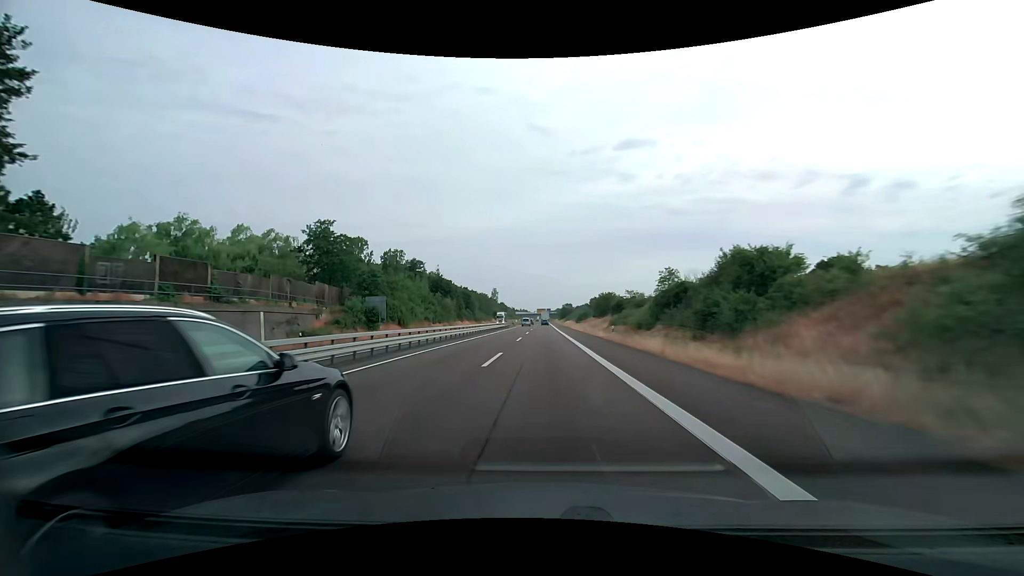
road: trunk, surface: asphalt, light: Day
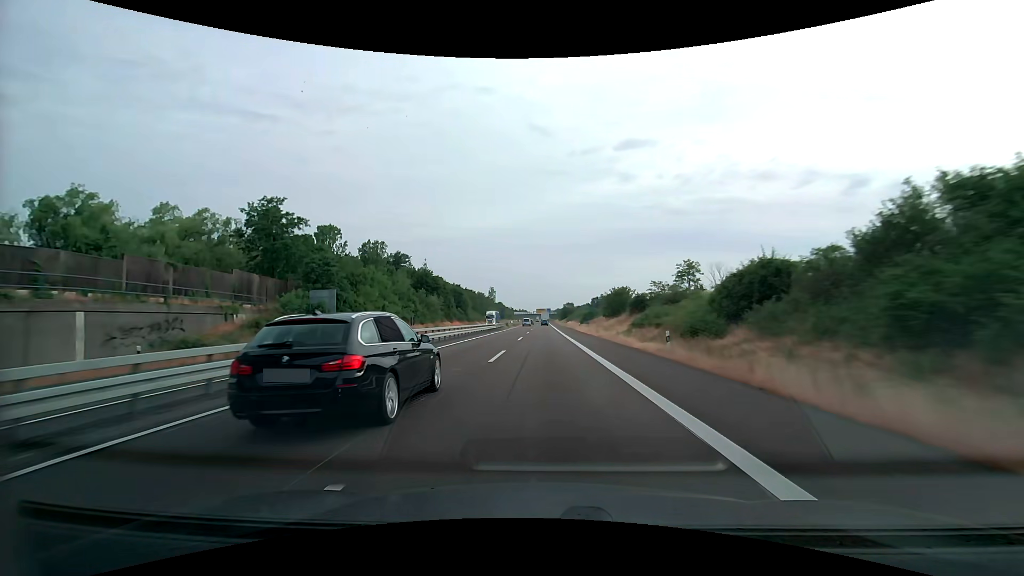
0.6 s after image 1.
(0.0, +16.4) m; 0°
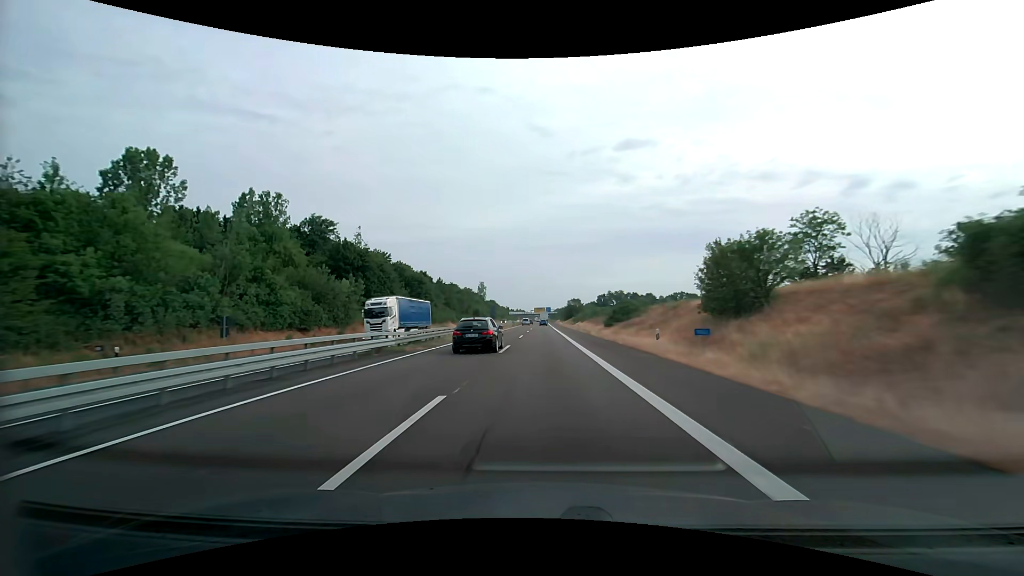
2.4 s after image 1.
(+0.1, +49.3) m; 0°
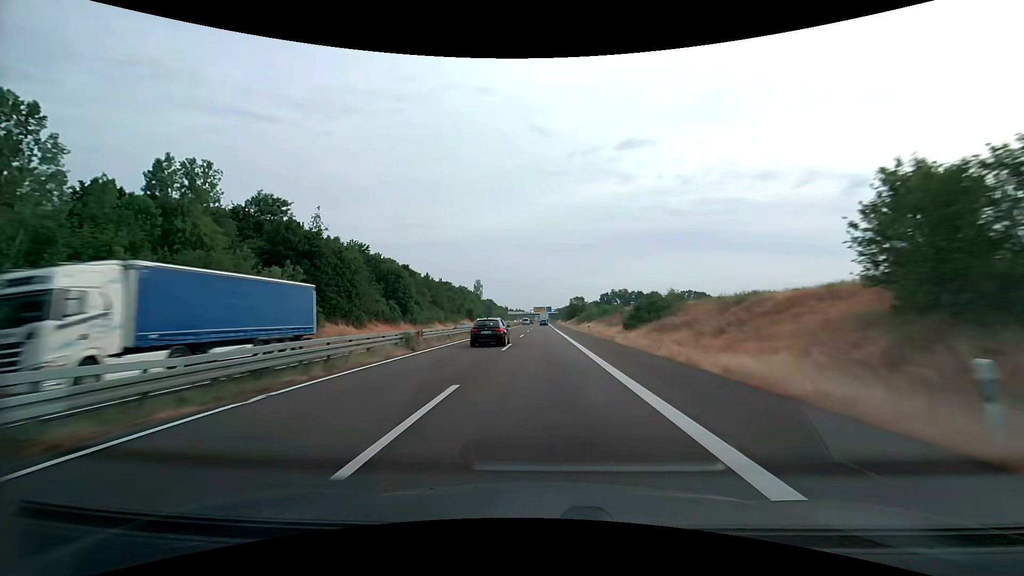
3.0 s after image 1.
(0.0, +16.4) m; 0°
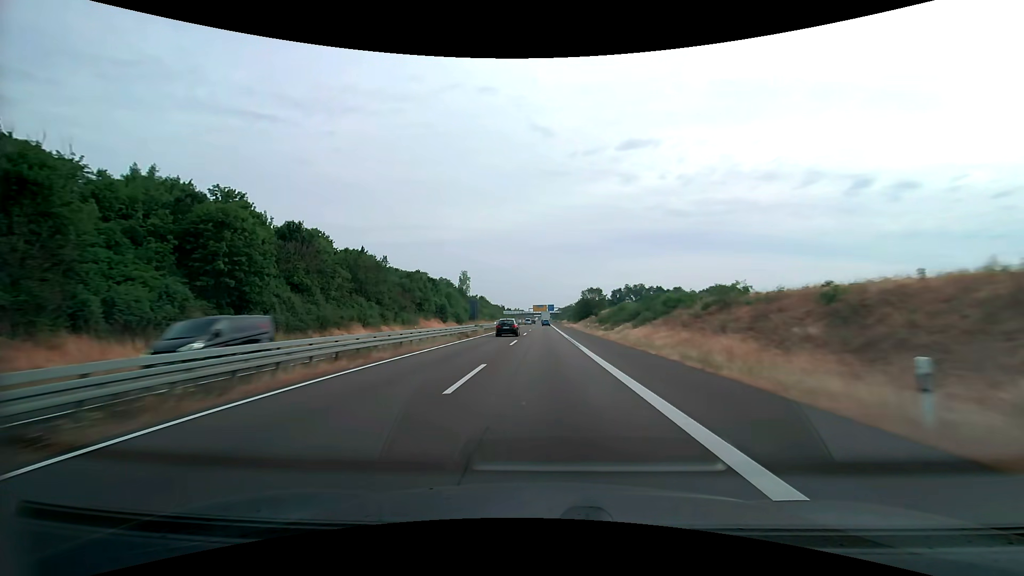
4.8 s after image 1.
(-0.1, +49.3) m; 0°
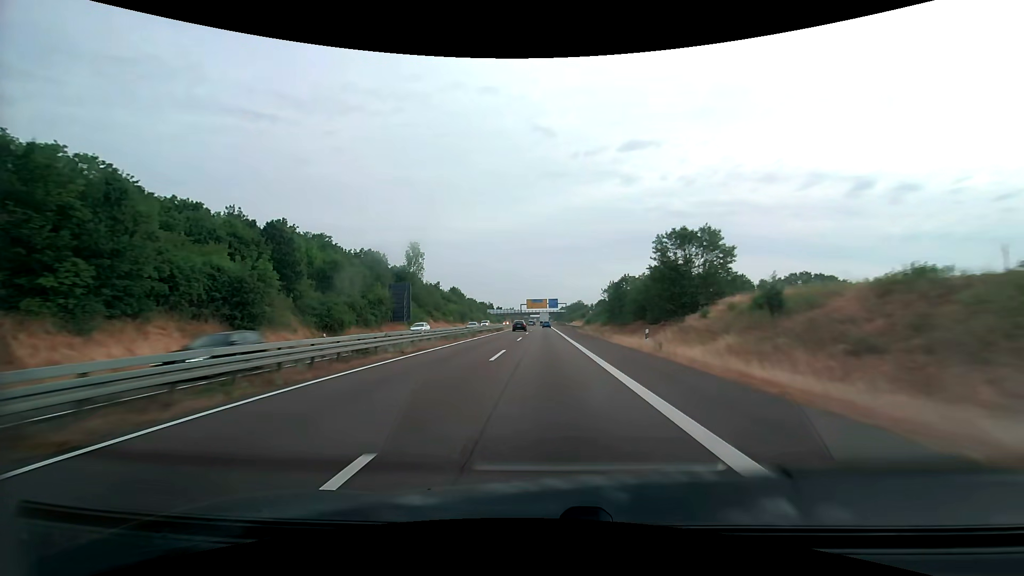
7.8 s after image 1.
(+0.1, +82.1) m; 0°
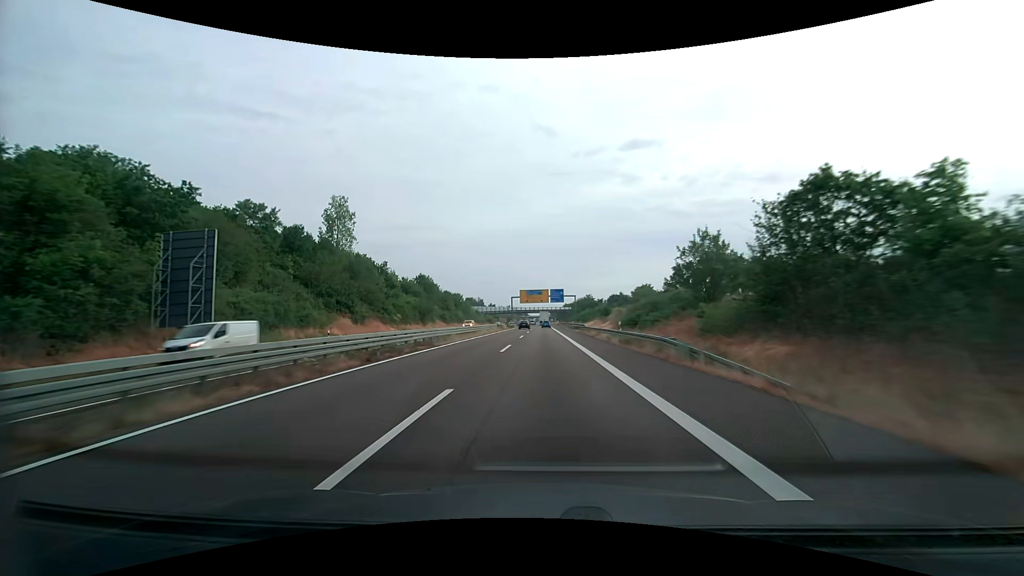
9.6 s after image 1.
(0.0, +49.3) m; 0°
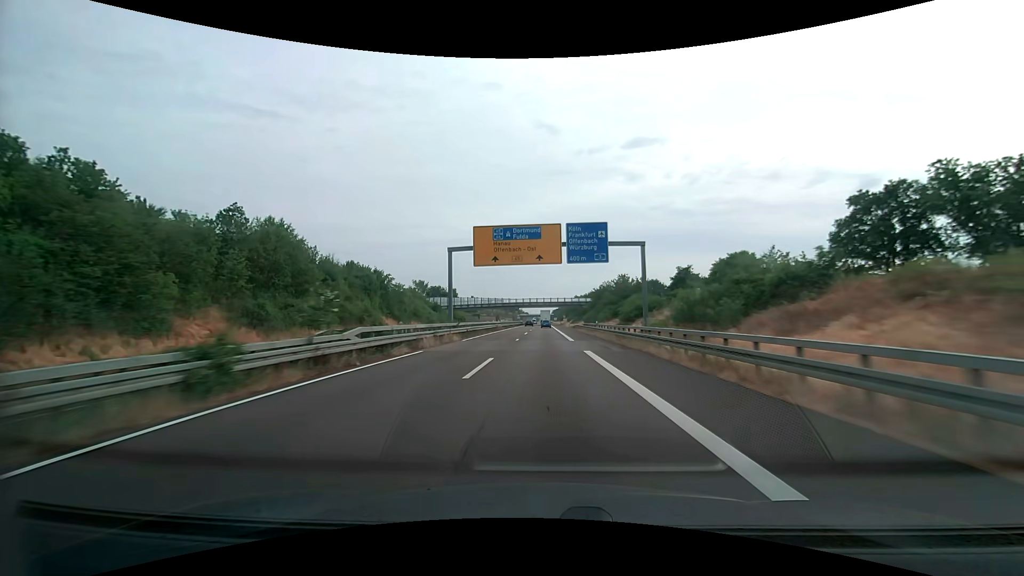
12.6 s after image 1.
(0.0, +82.3) m; 0°
(0, +10) (0, +20) (0, +30) (0, +40) (0, +50) (0, +60) (0, +70) (0, +80) (0, +90) (0, +100) m
